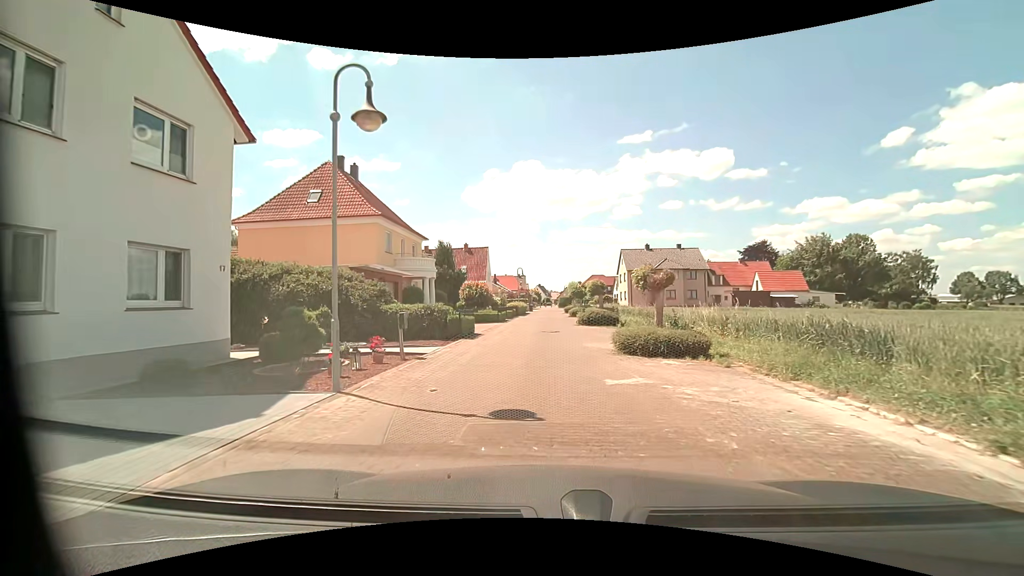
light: Day
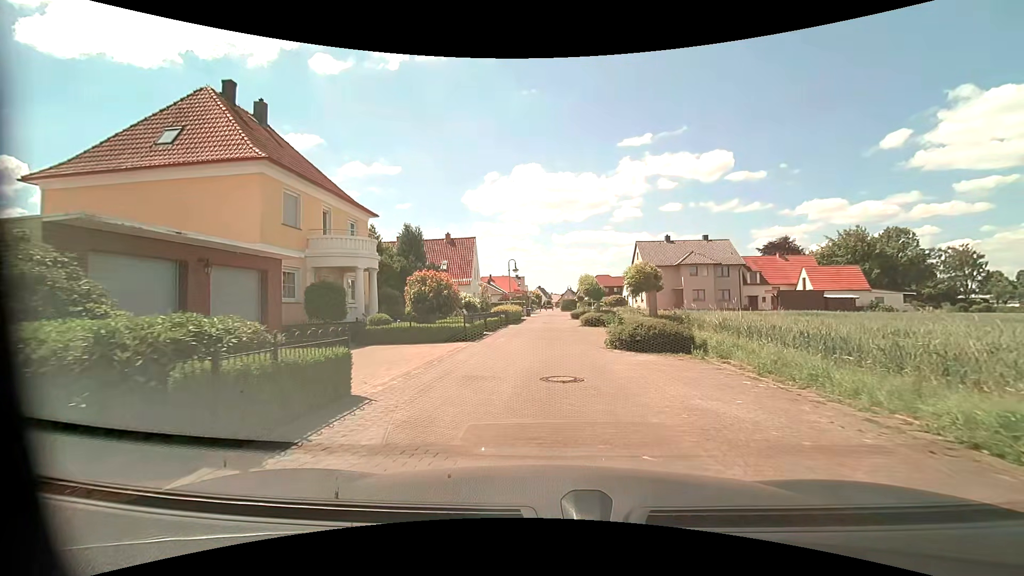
(-0.1, +13.2) m; -1°
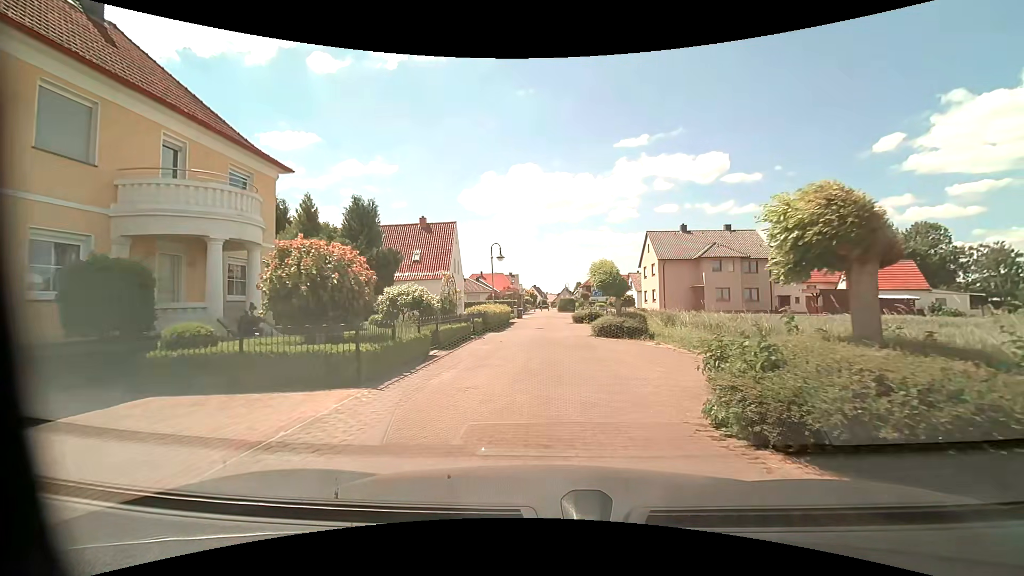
(+0.2, +9.9) m; +1°
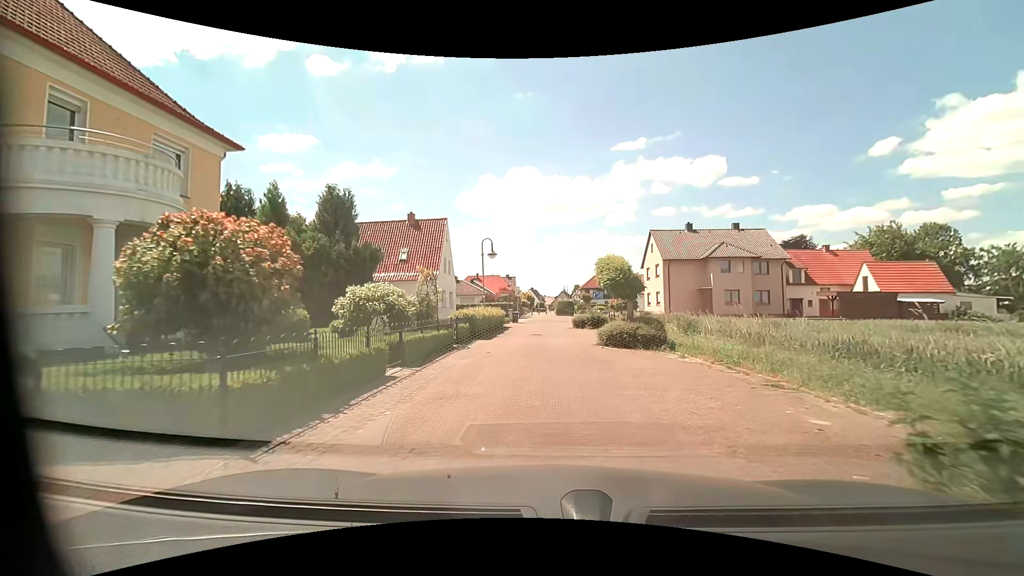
(0.0, +3.3) m; 0°
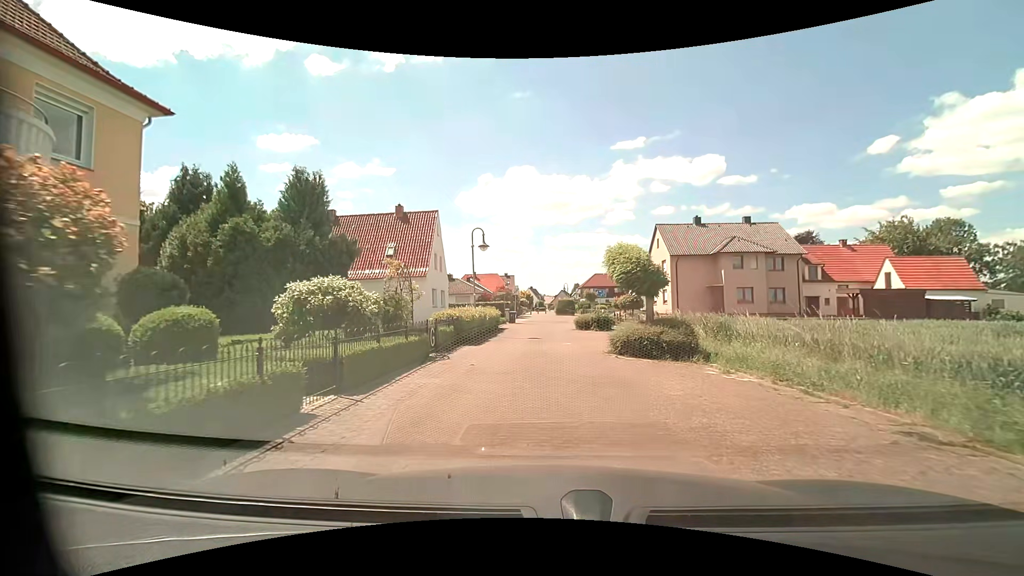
(0.0, +3.3) m; 0°
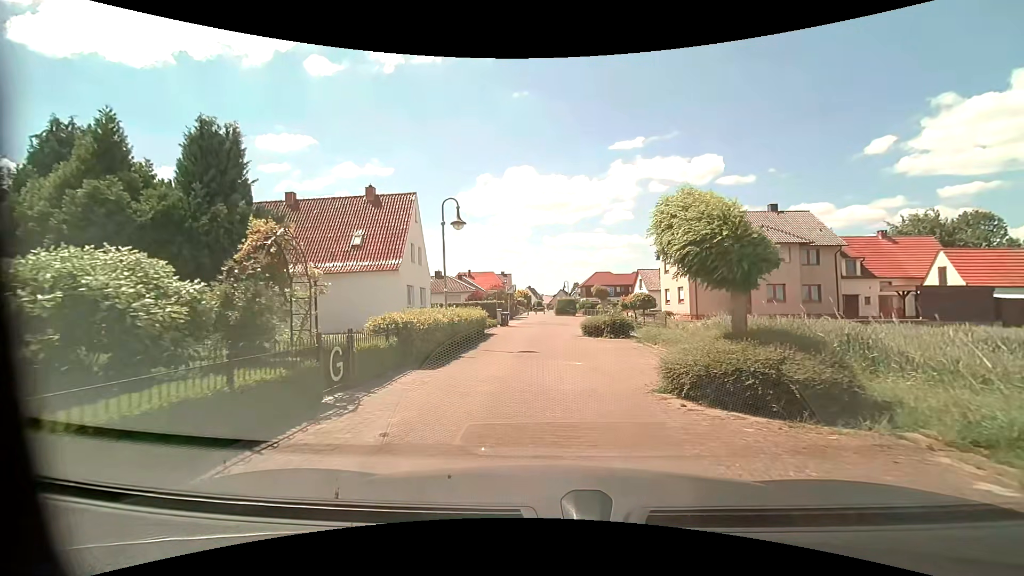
(0.0, +6.2) m; +1°
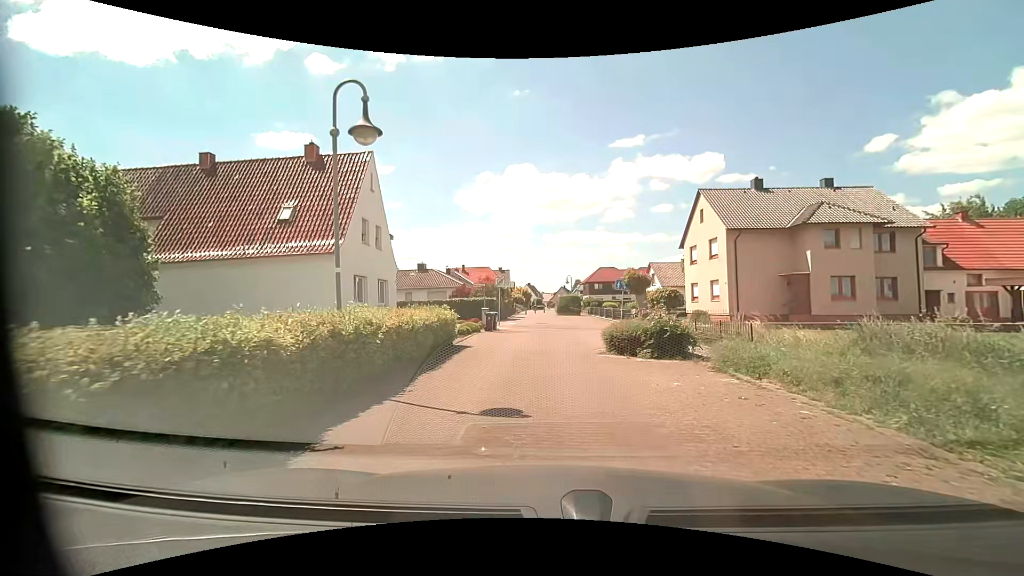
(0.0, +8.5) m; +1°
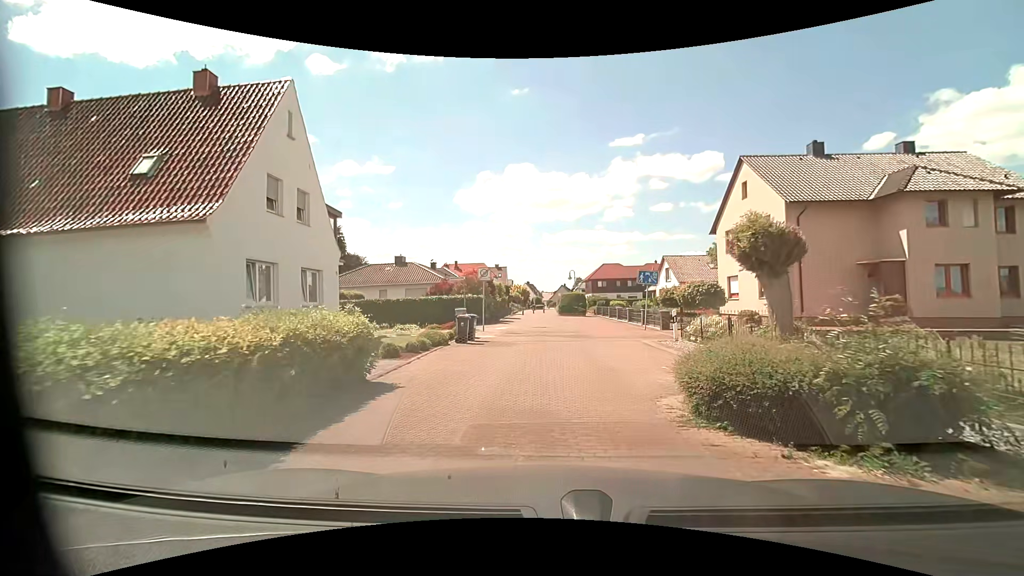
(-0.1, +7.9) m; -1°
(0, +10) (0, +20) (0, +30) (0, +40) (-1, +50) (0, +60) (+2, +70) (+3, +80) (+3, +90) (+3, +100) m
